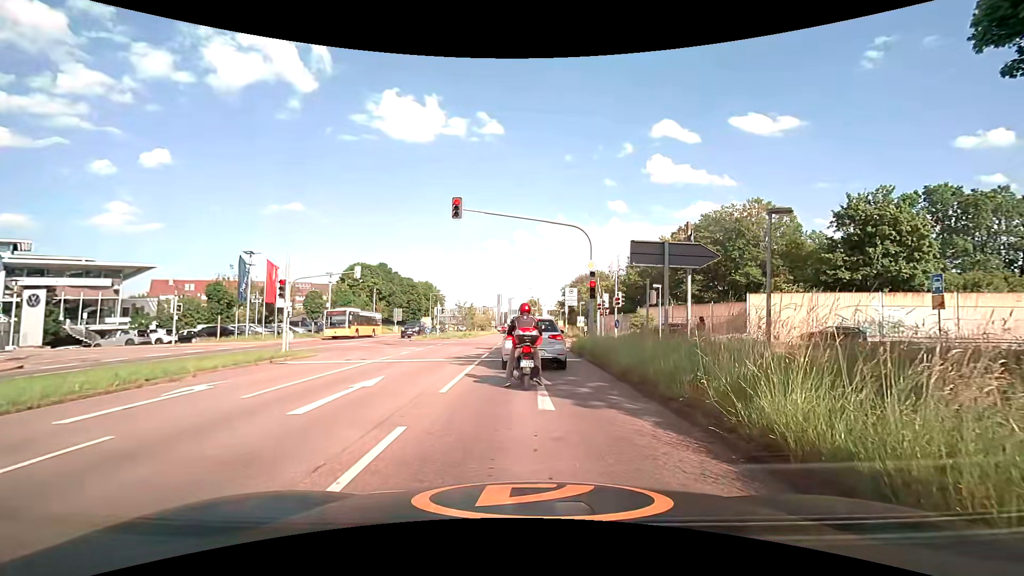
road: secondary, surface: asphalt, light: Day
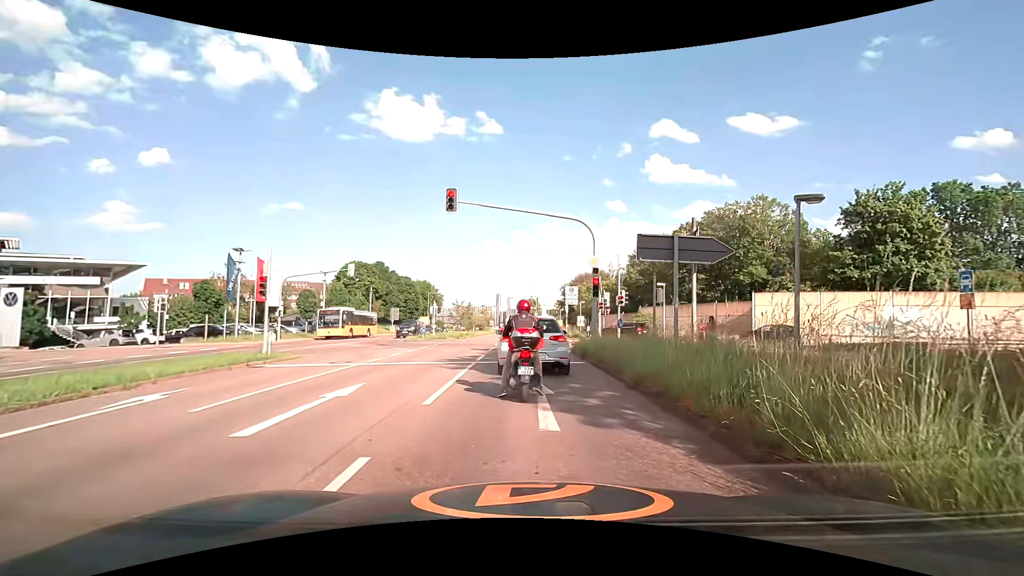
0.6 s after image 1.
(0.0, +1.4) m; -2°
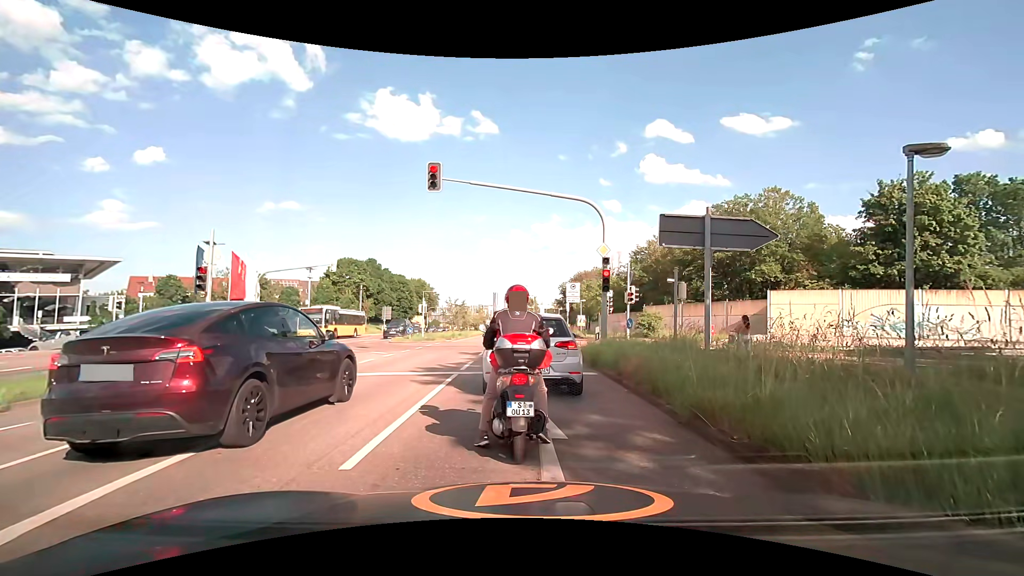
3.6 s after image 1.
(+0.1, +3.3) m; +3°
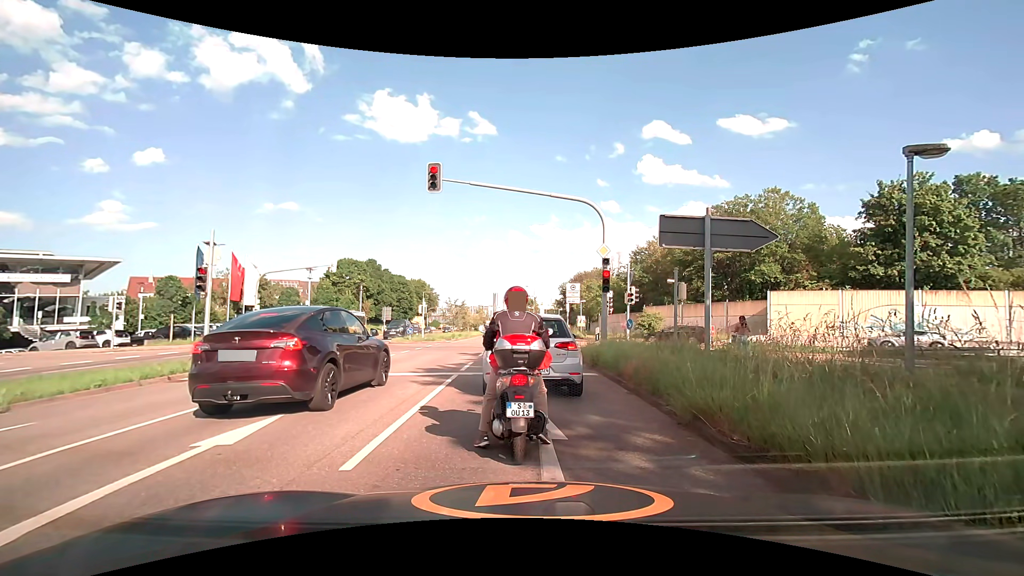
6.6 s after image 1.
(0.0, +0.1) m; 0°
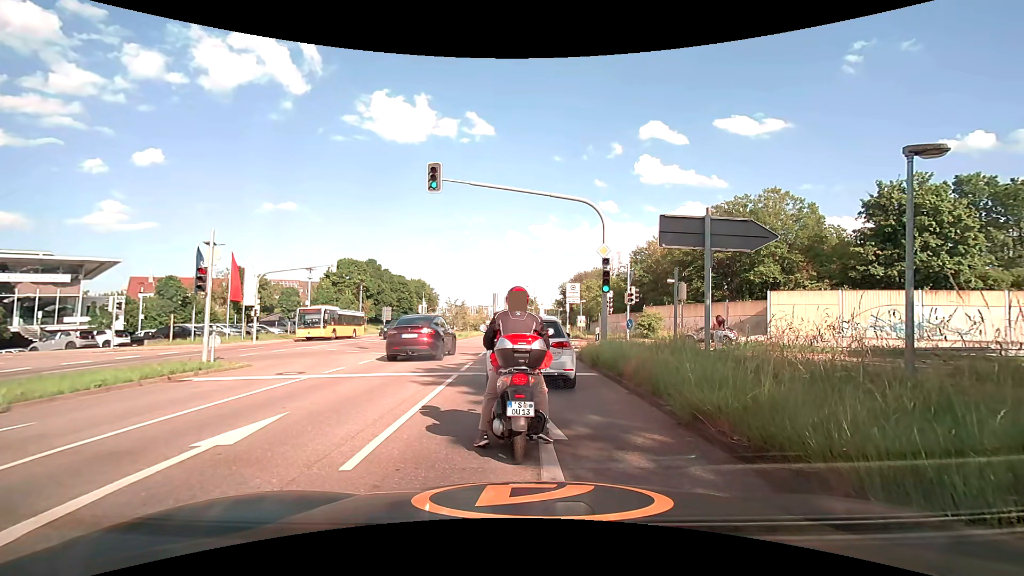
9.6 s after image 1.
(0.0, 0.0) m; 0°
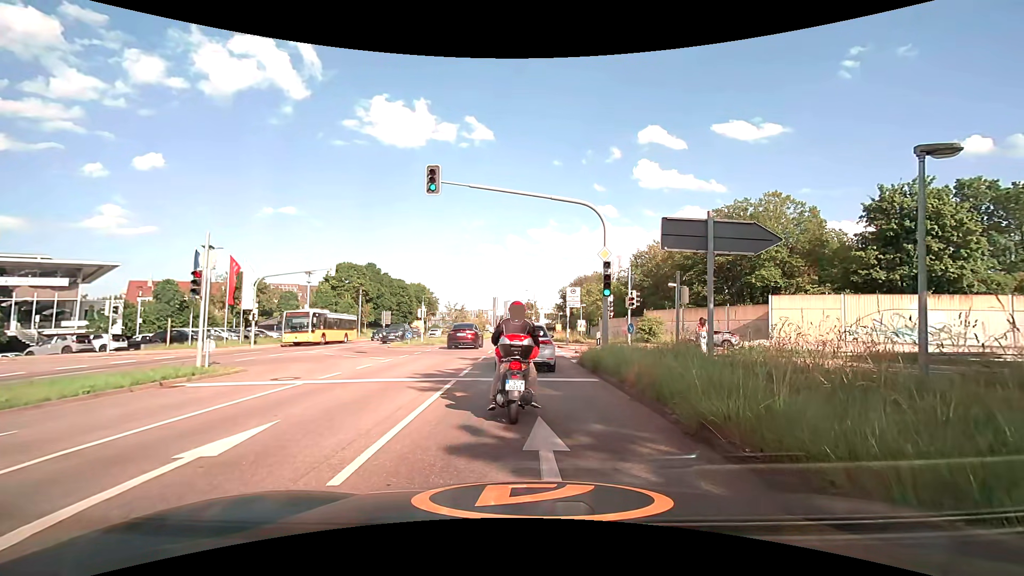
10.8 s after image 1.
(0.0, +0.3) m; 0°
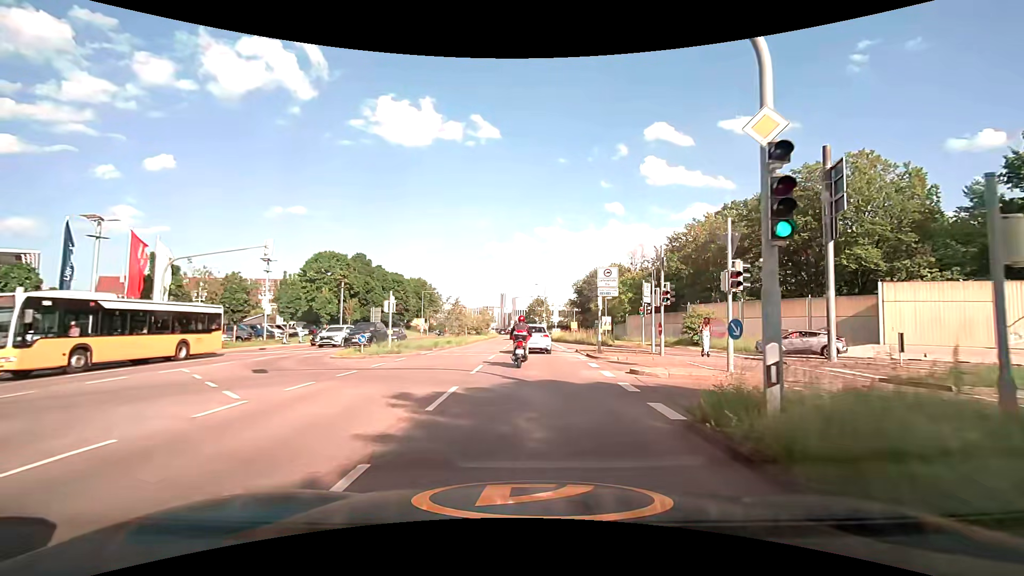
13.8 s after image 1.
(-0.3, +12.2) m; -2°
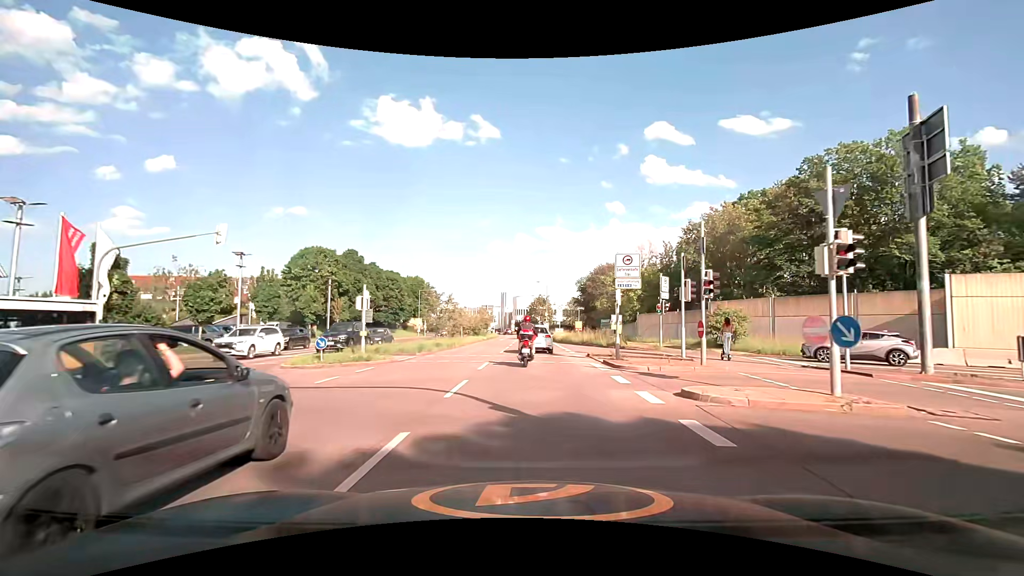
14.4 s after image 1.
(0.0, +4.8) m; 0°
(0, +10) (0, +20) (0, +30) (0, +40) (0, +50) (0, +60) (0, +70) (0, +80) (0, +90) (0, +100) m
